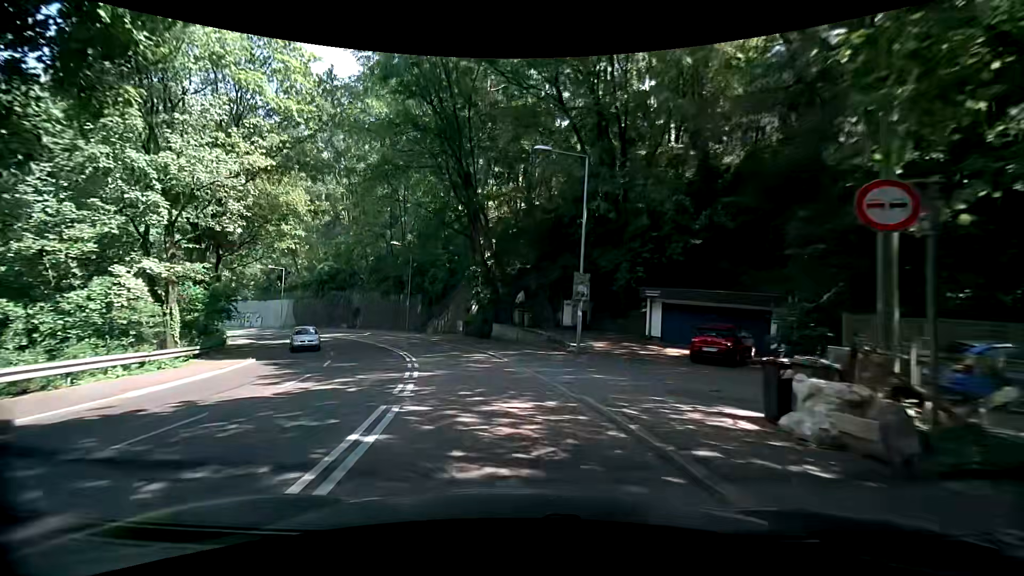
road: secondary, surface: asphalt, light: Day
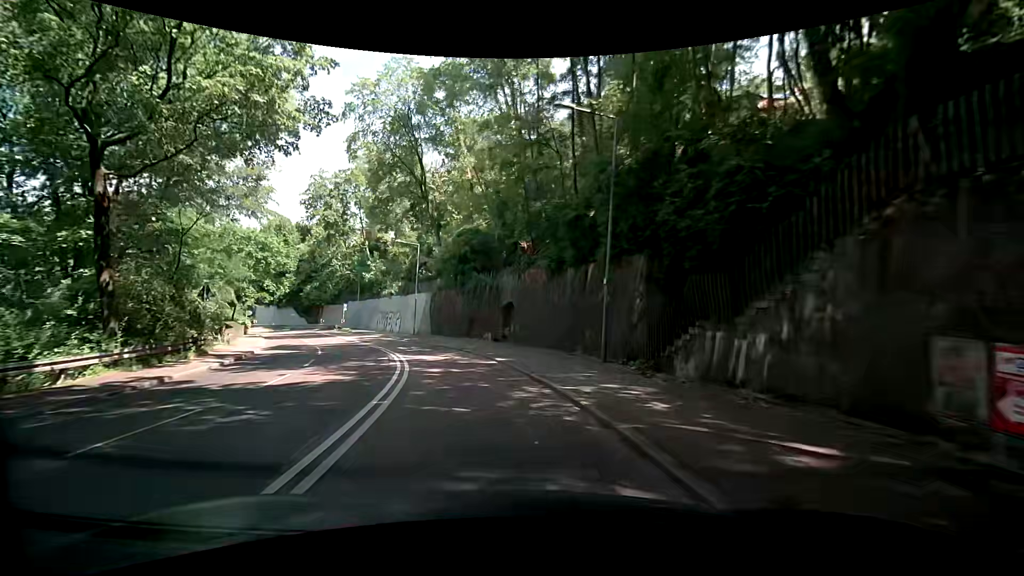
(-6.7, +31.5) m; -23°
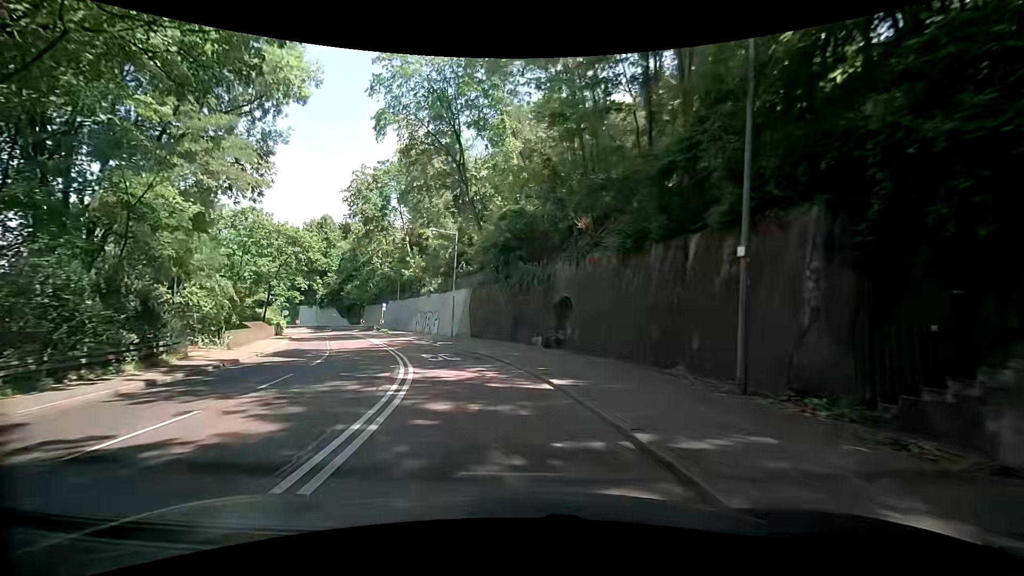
(-0.4, +6.6) m; -6°
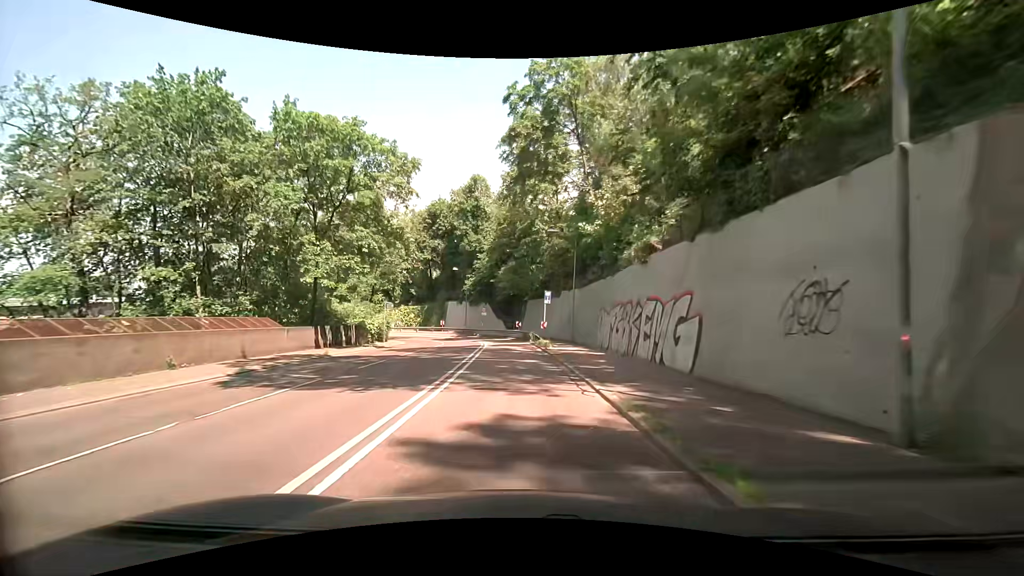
(-7.4, +32.6) m; -22°
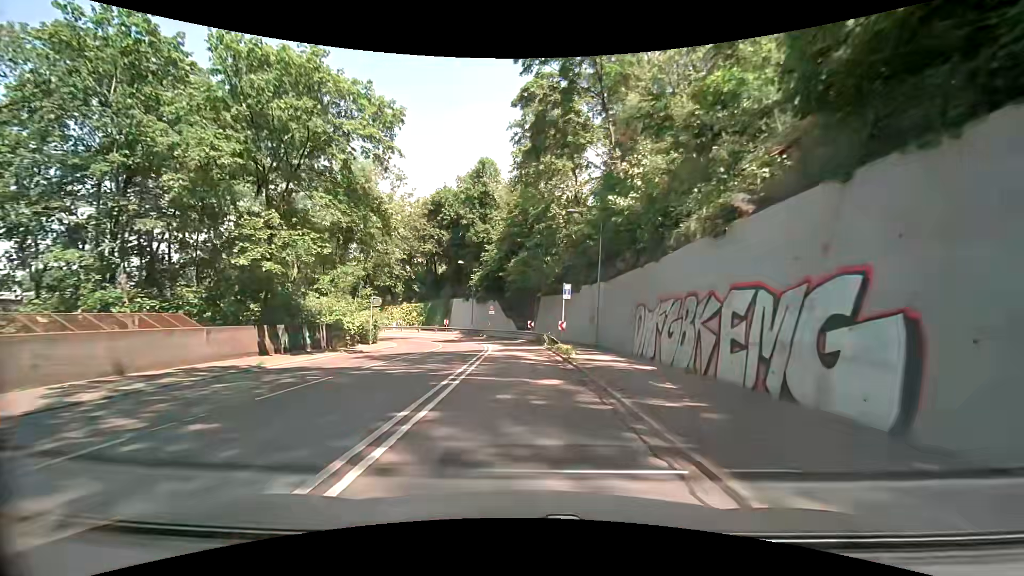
(-0.1, +6.7) m; -2°
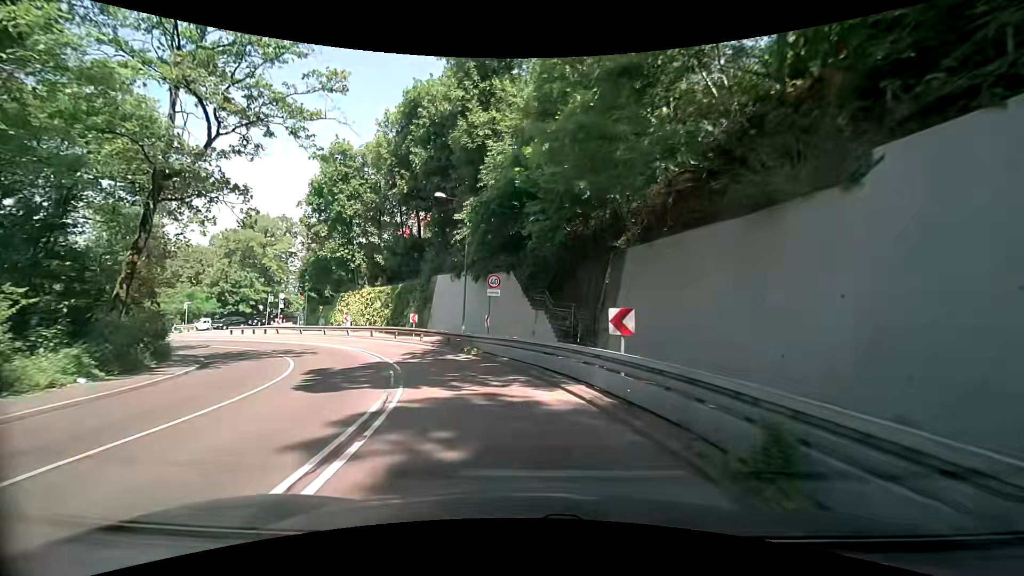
(-0.3, +31.0) m; -4°
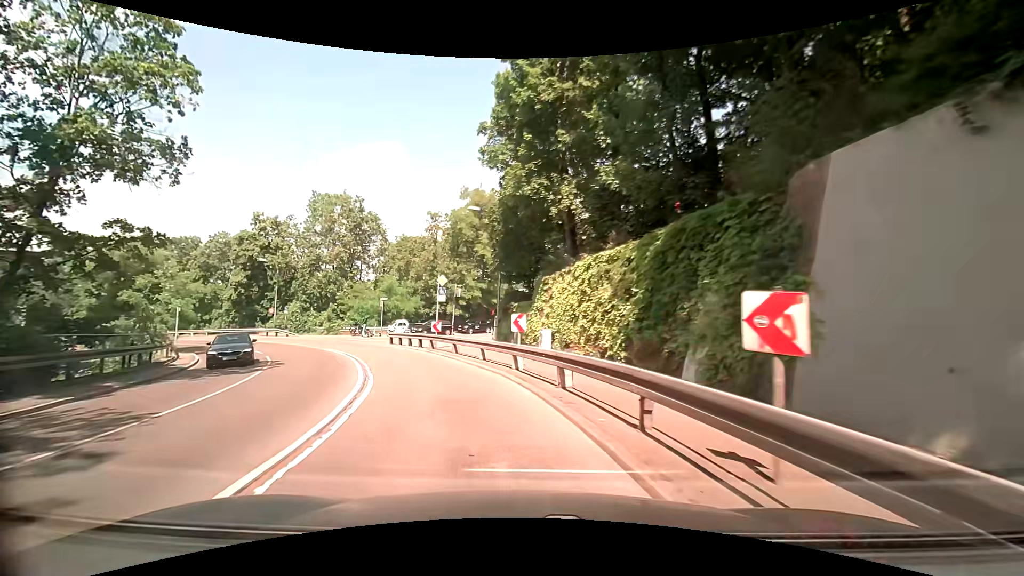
(-5.3, +26.1) m; -28°
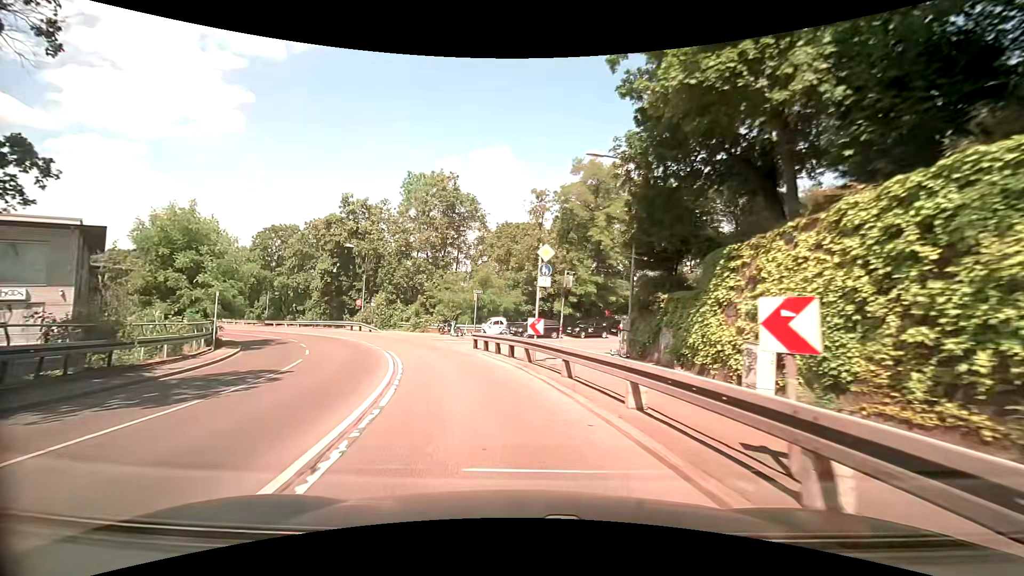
(-1.2, +9.9) m; -13°
(-1, +10) (-3, +20) (-7, +29) (-12, +38) (-18, +46) (-25, +53) (-32, +60) (-39, +67) (-46, +74) (-54, +80) m
